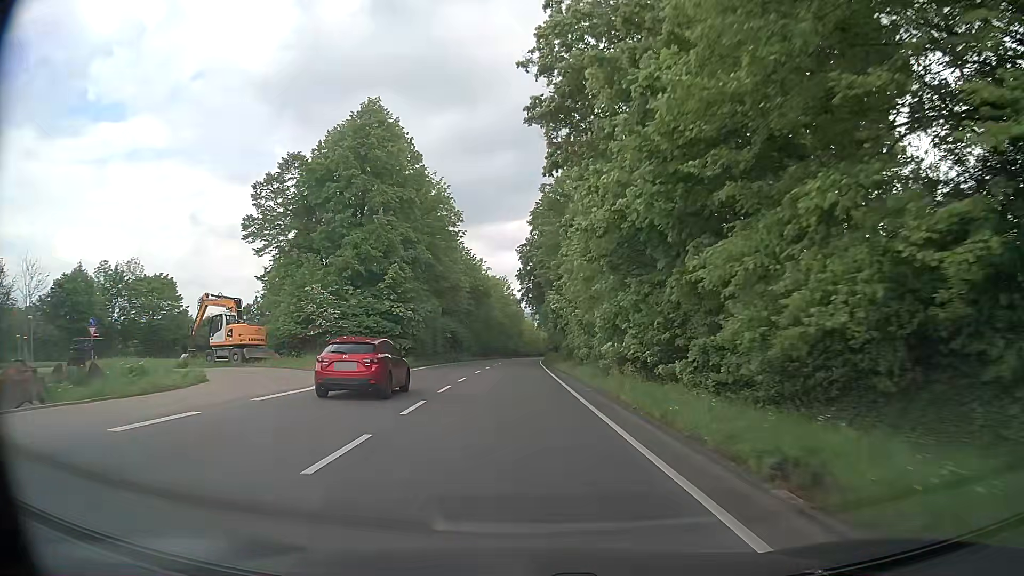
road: secondary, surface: asphalt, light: Day
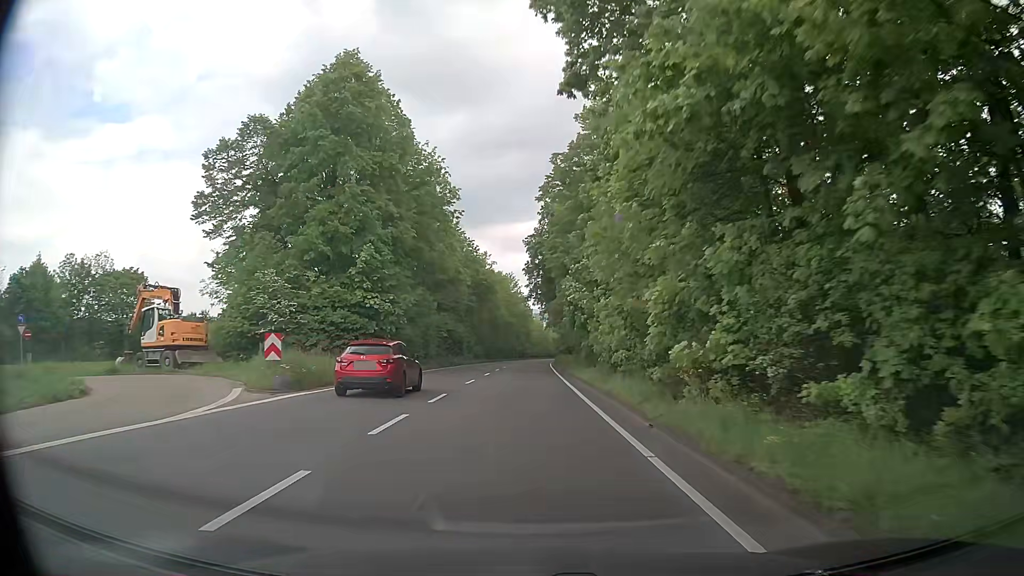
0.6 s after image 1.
(-0.1, +9.0) m; -1°
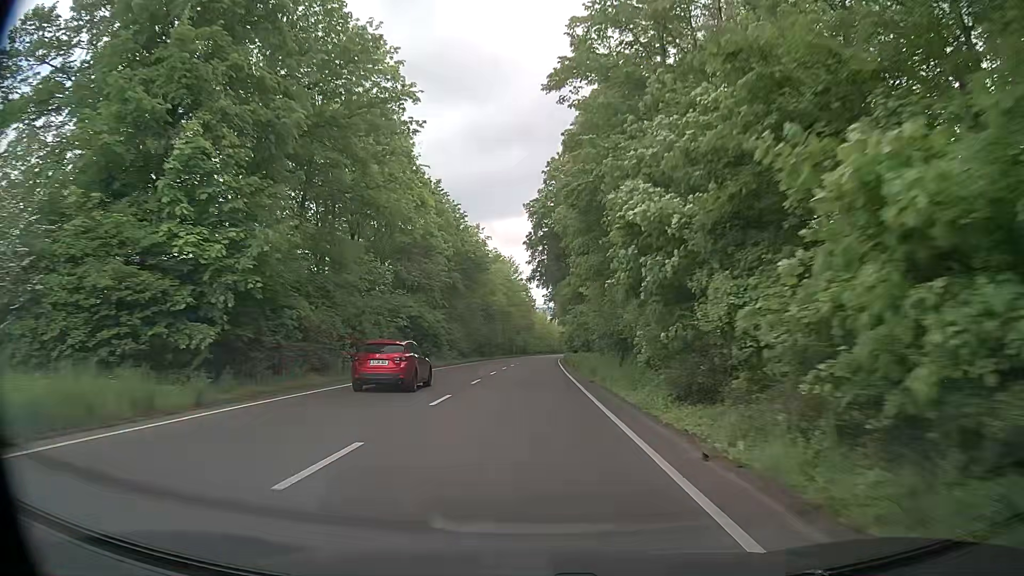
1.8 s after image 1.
(0.0, +19.1) m; 0°
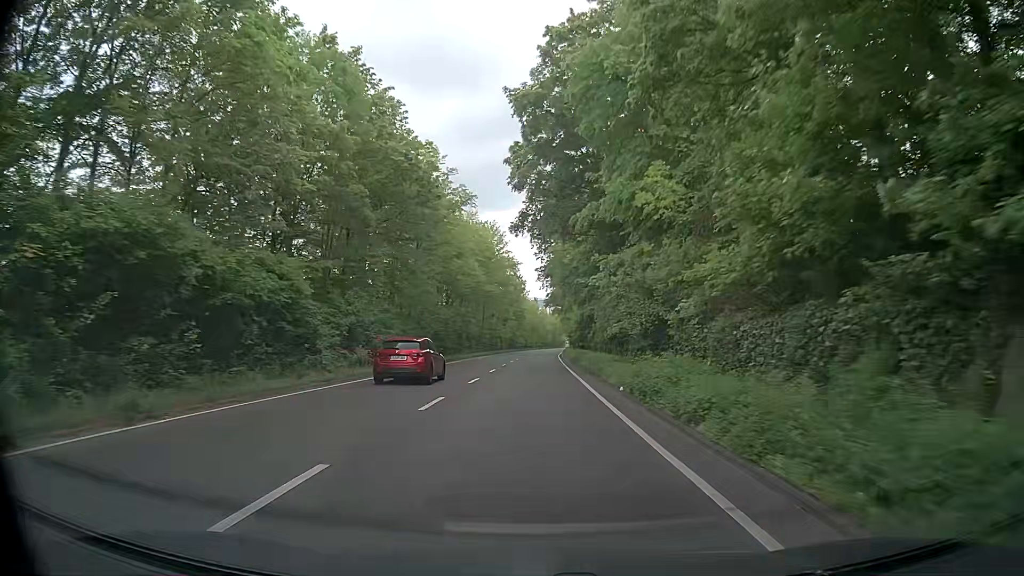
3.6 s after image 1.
(+0.2, +28.8) m; +1°
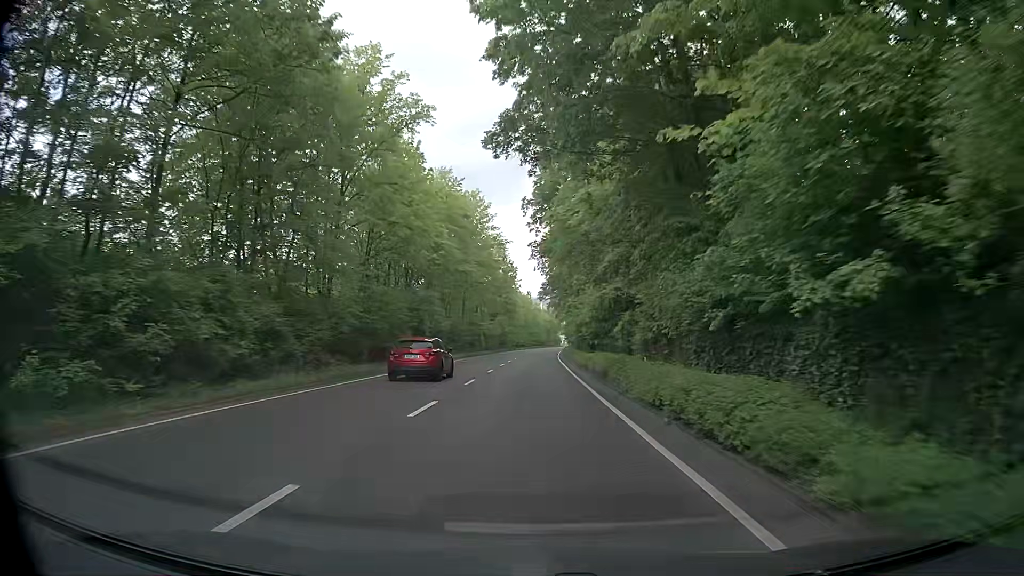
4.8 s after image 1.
(+0.2, +18.9) m; +2°
